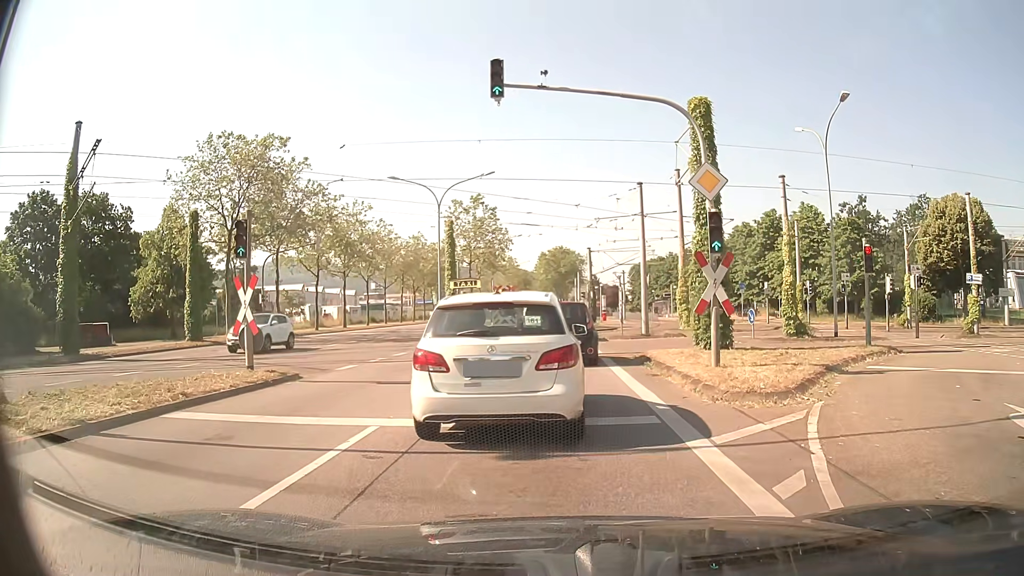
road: primary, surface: asphalt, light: Day
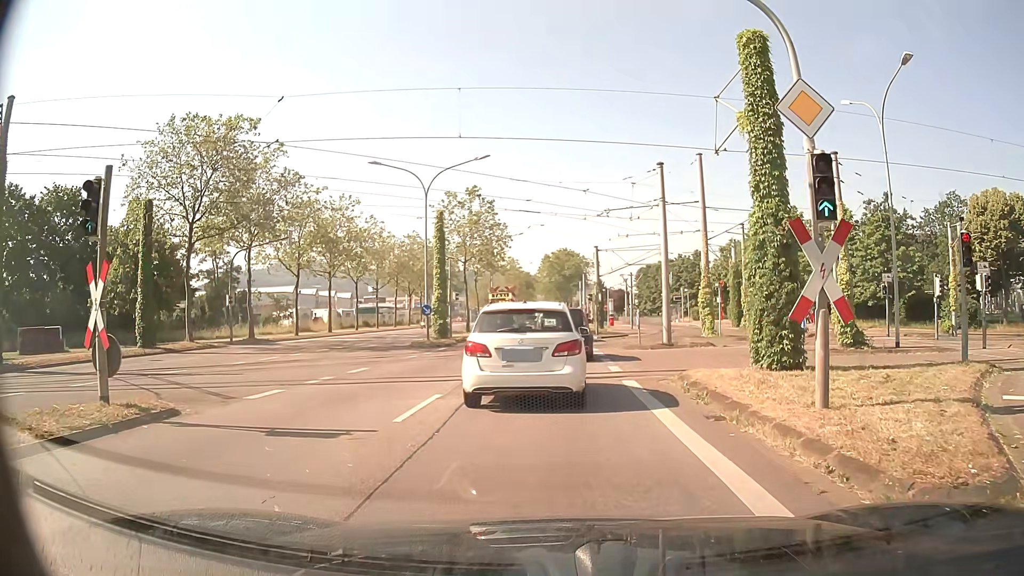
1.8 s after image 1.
(+0.1, +5.5) m; +1°
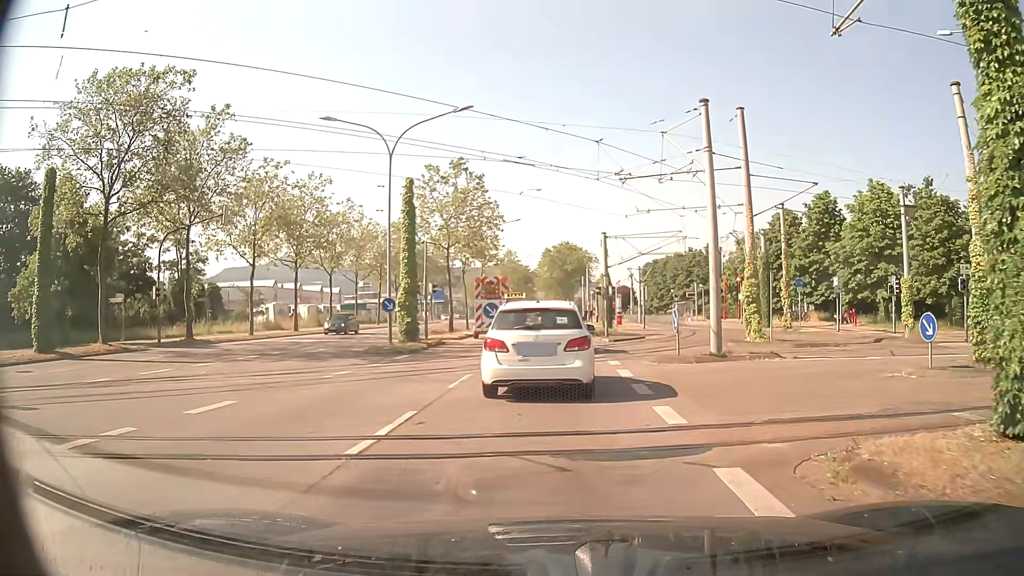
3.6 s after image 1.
(-0.1, +8.4) m; -1°
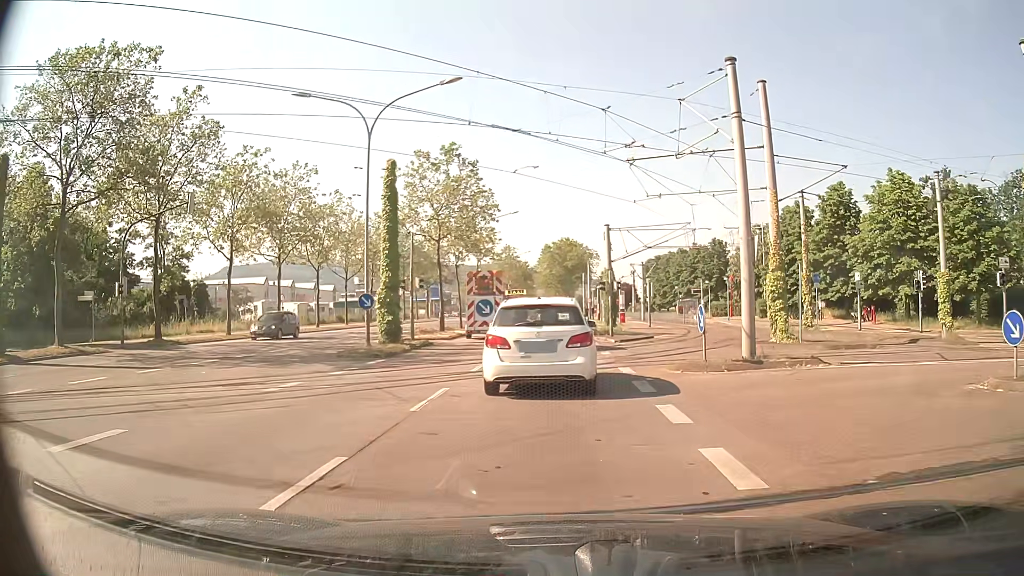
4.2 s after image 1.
(0.0, +3.3) m; 0°
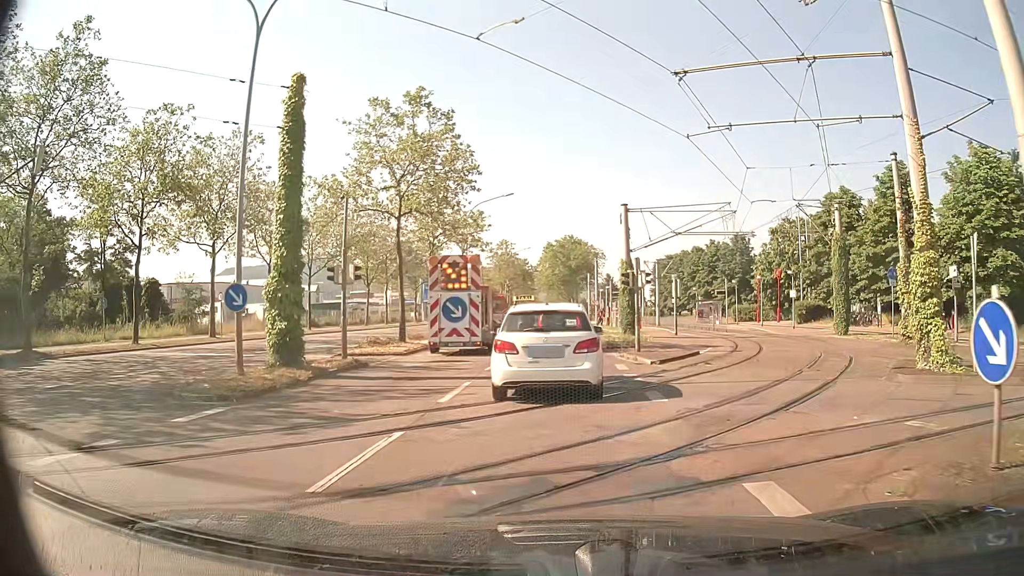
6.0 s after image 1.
(0.0, +10.4) m; 0°
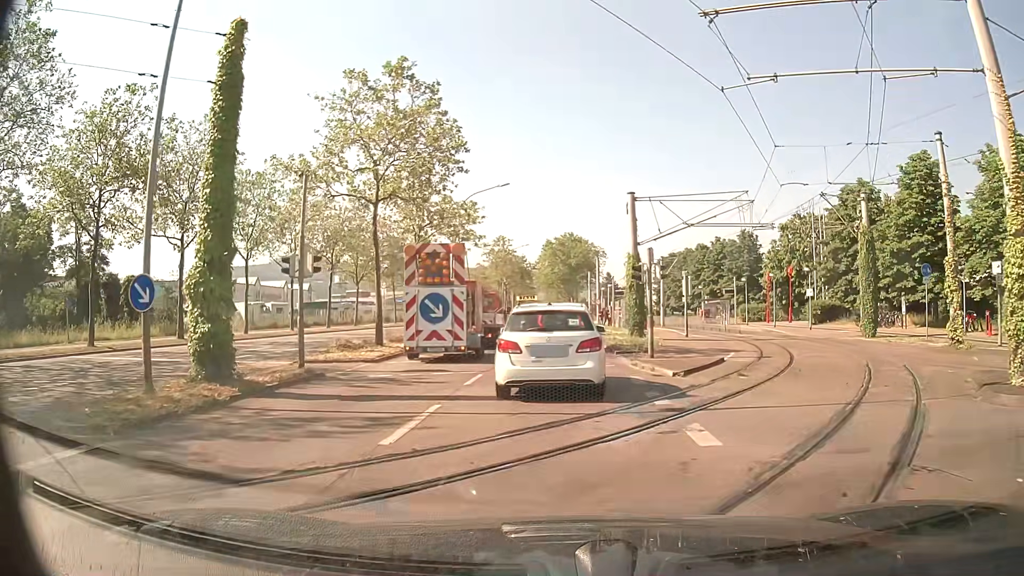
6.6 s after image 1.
(0.0, +3.6) m; 0°
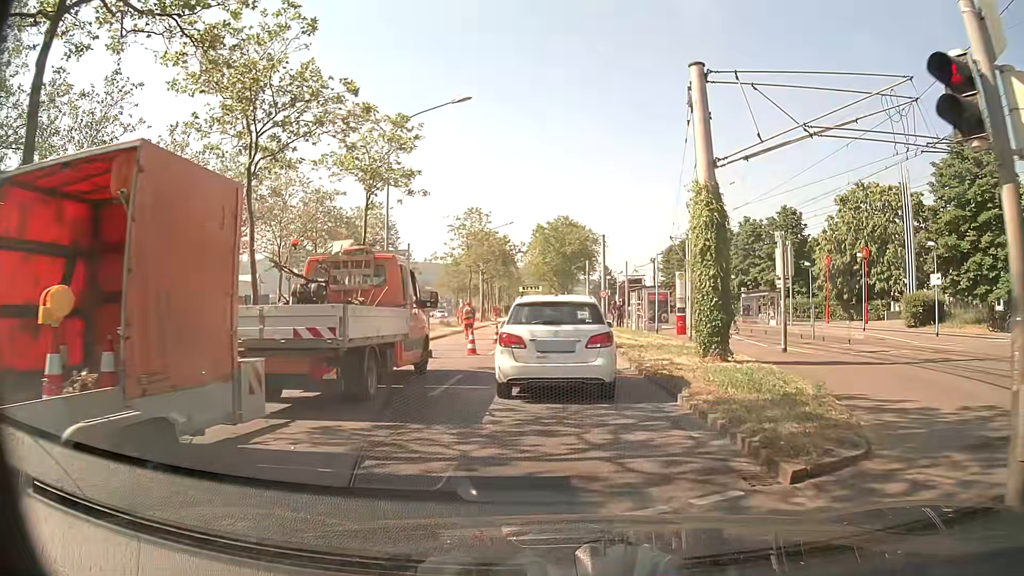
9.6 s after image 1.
(0.0, +17.3) m; 0°
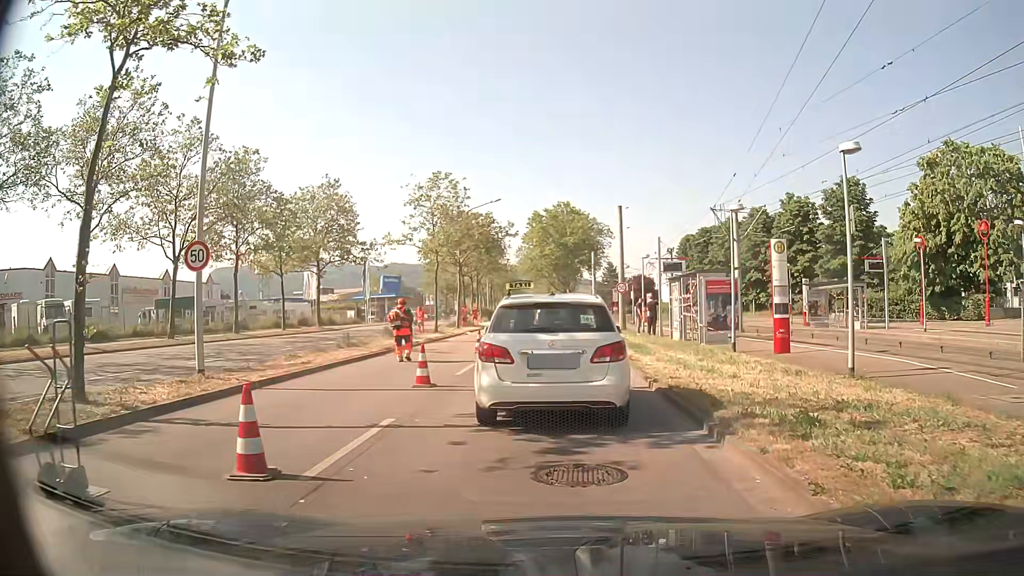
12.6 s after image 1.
(+0.1, +14.5) m; 0°
(0, +10) (0, +20) (0, +30) (0, +40) (0, +50) (0, +60) (-1, +70) (-1, +80) (-1, +90) (-1, +100) m
